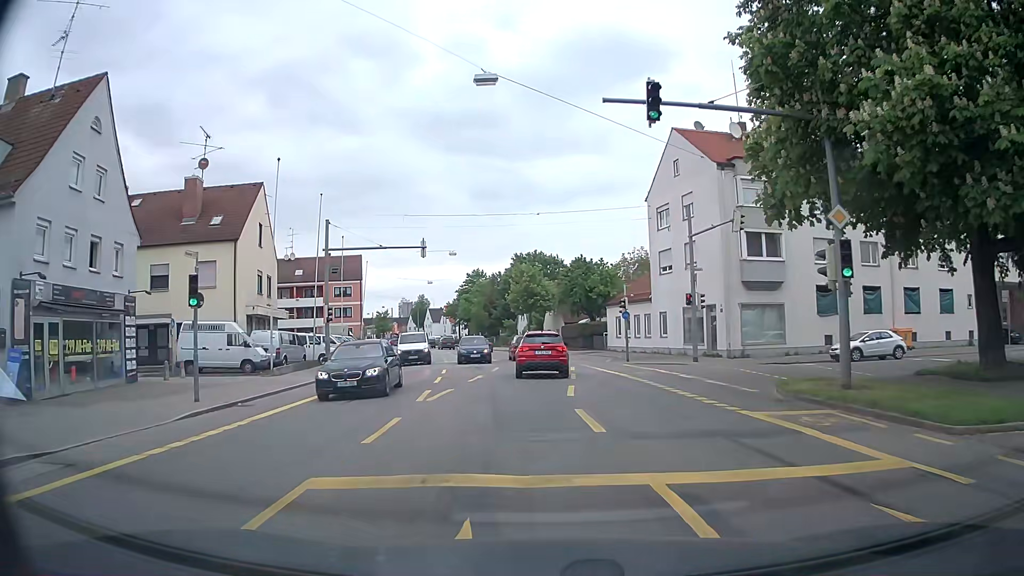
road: tertiary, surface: asphalt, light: Day
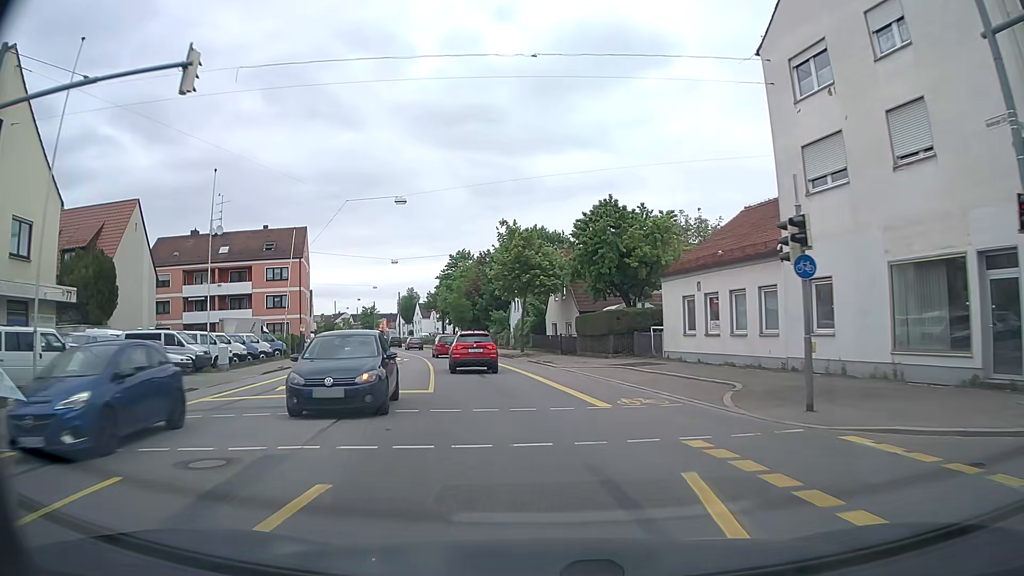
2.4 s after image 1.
(-0.1, +24.4) m; 0°
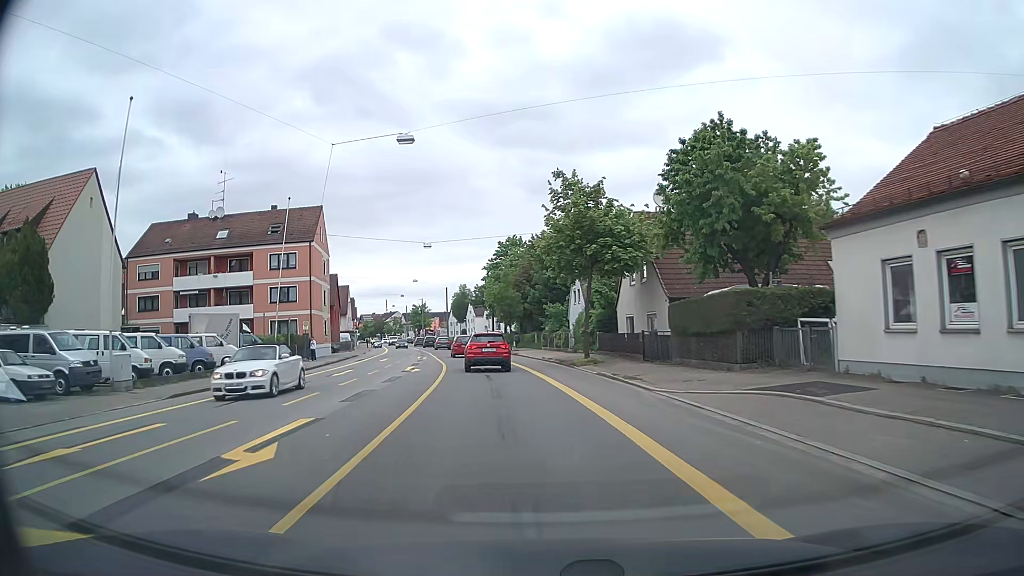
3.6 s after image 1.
(-0.5, +13.0) m; -4°
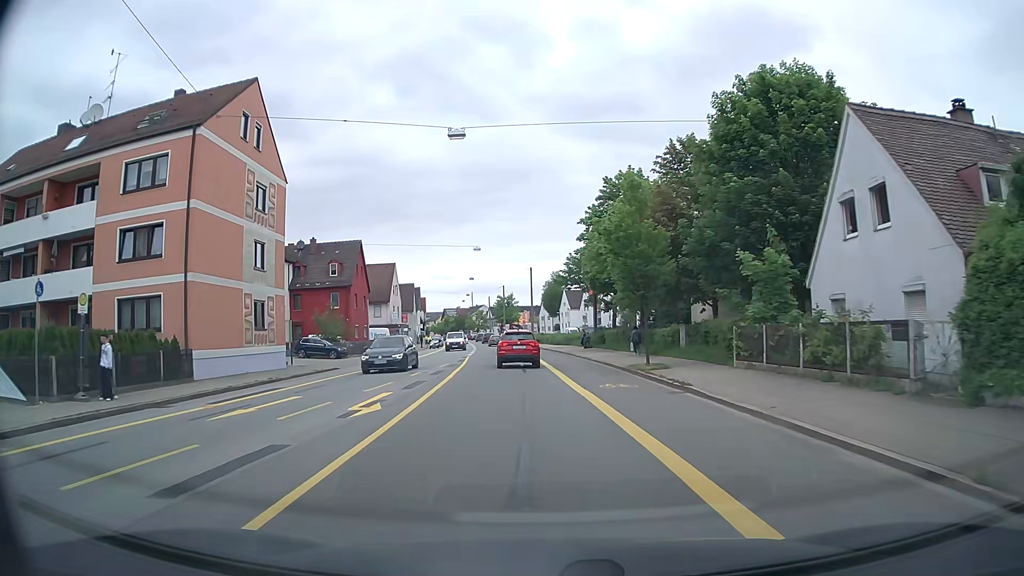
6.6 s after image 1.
(-2.9, +33.1) m; -9°
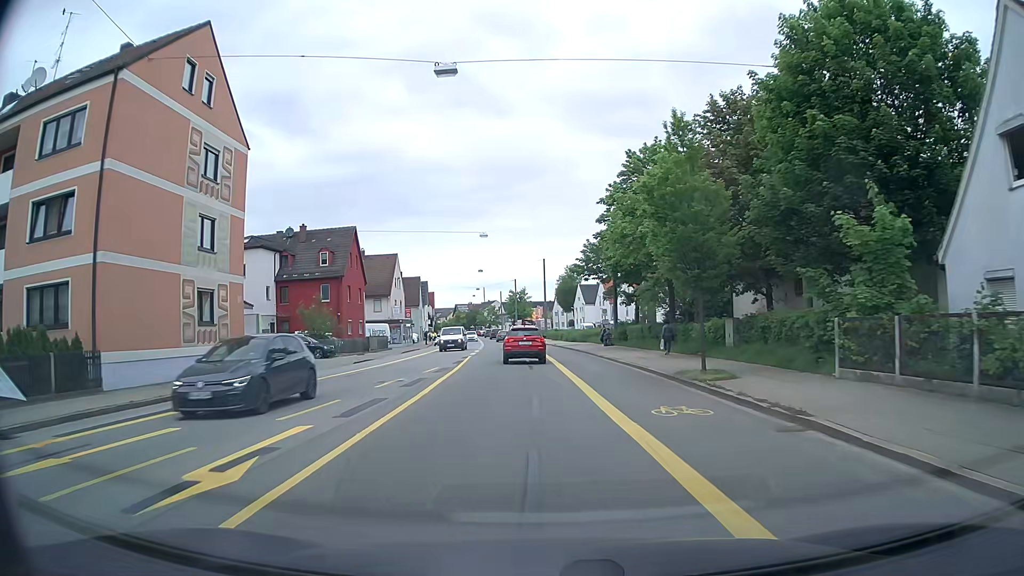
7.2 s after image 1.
(0.0, +6.7) m; -1°
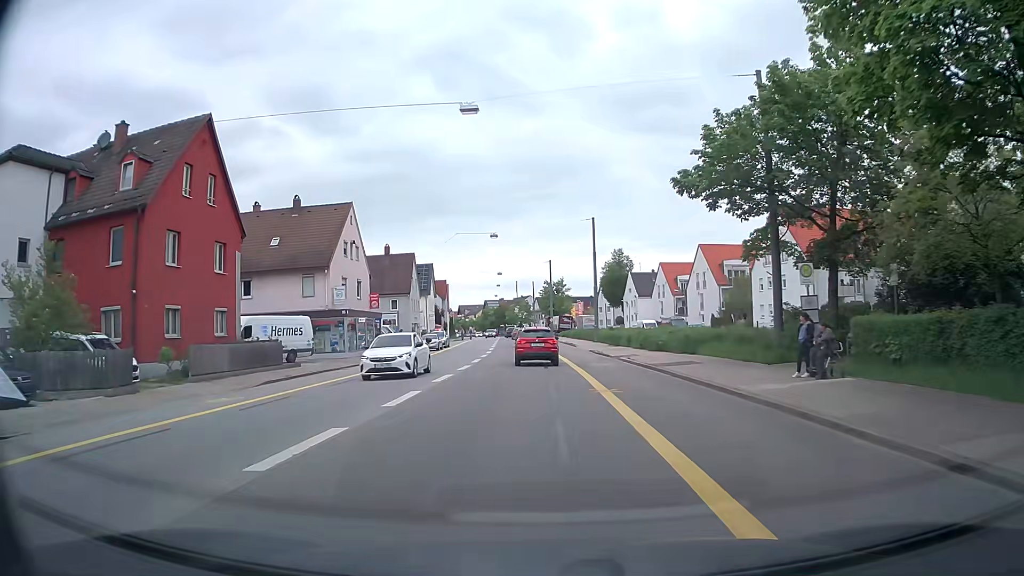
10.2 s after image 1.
(-1.1, +34.0) m; -4°
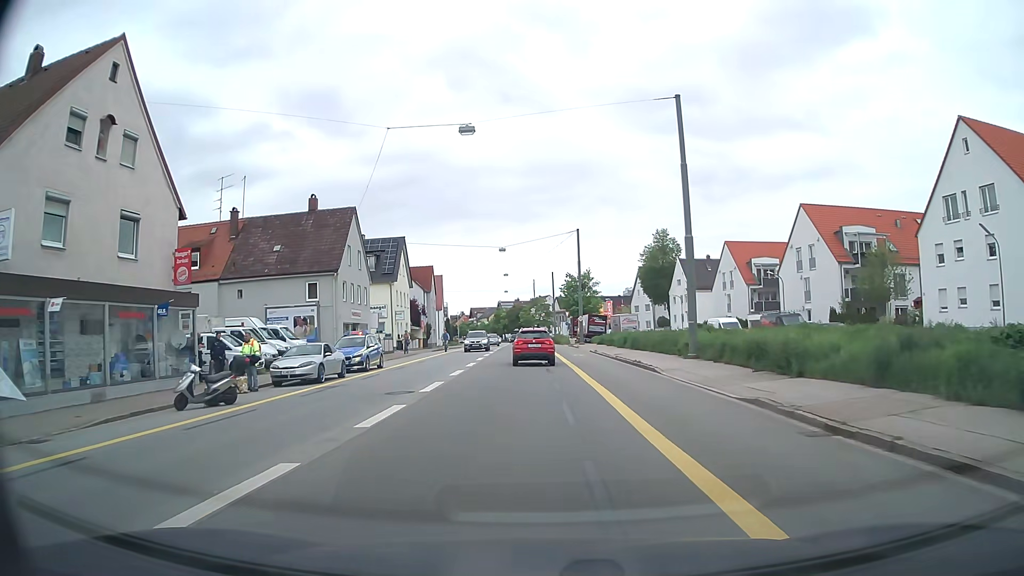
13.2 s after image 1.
(-0.3, +32.6) m; -1°
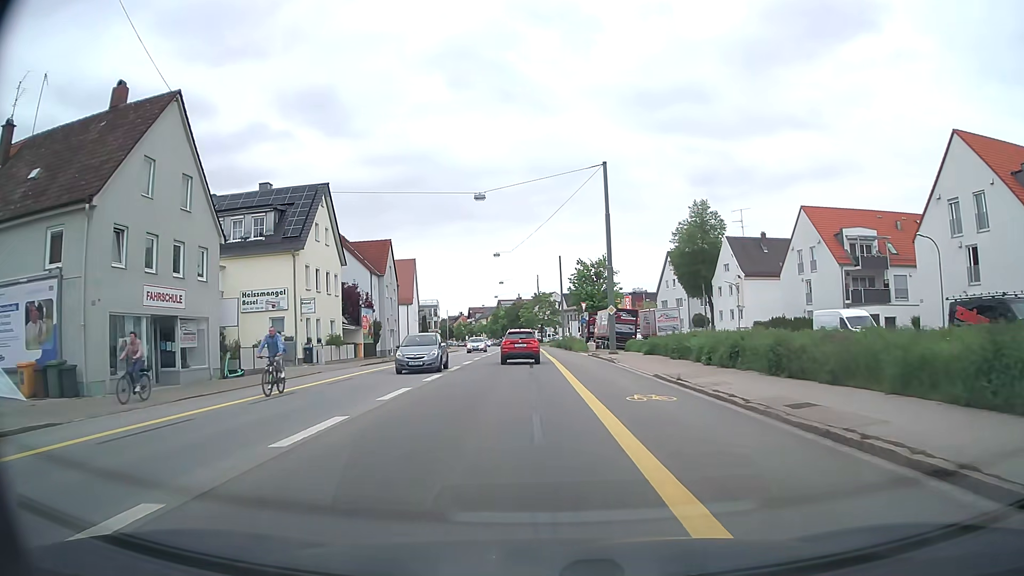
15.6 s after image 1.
(-0.2, +26.2) m; -1°
(0, +10) (0, +20) (0, +30) (-1, +40) (-1, +50) (-1, +60) (-2, +70) (-2, +80) (-3, +90) (-3, +100) m
